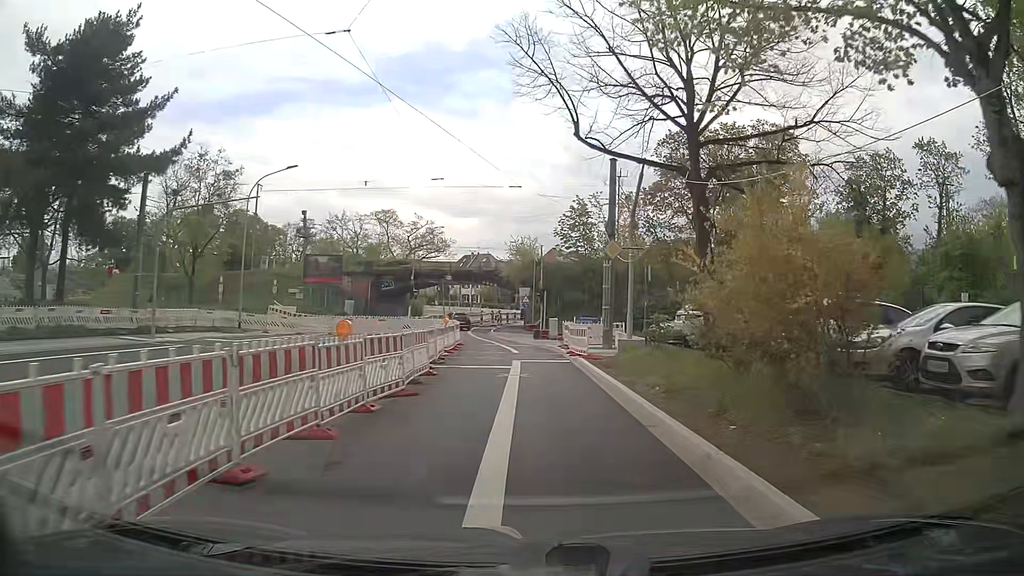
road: secondary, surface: asphalt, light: Day
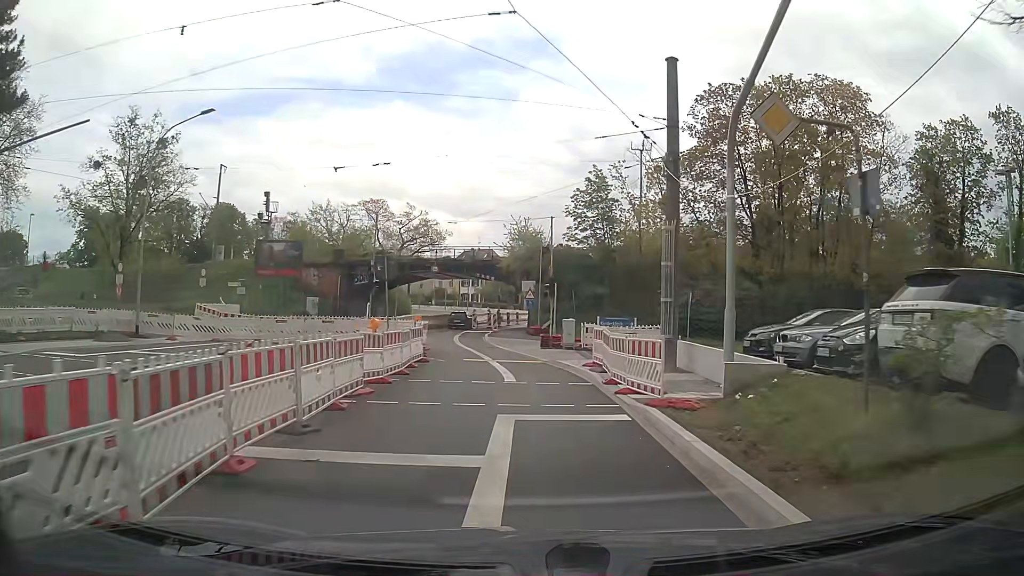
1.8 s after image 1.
(+0.2, +12.6) m; +2°
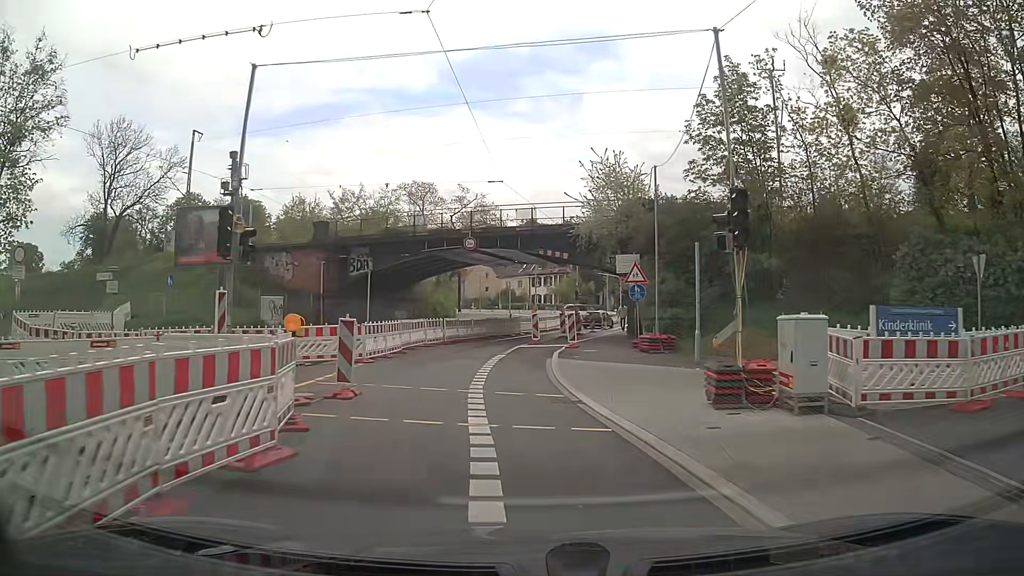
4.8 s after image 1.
(-1.5, +21.1) m; -7°
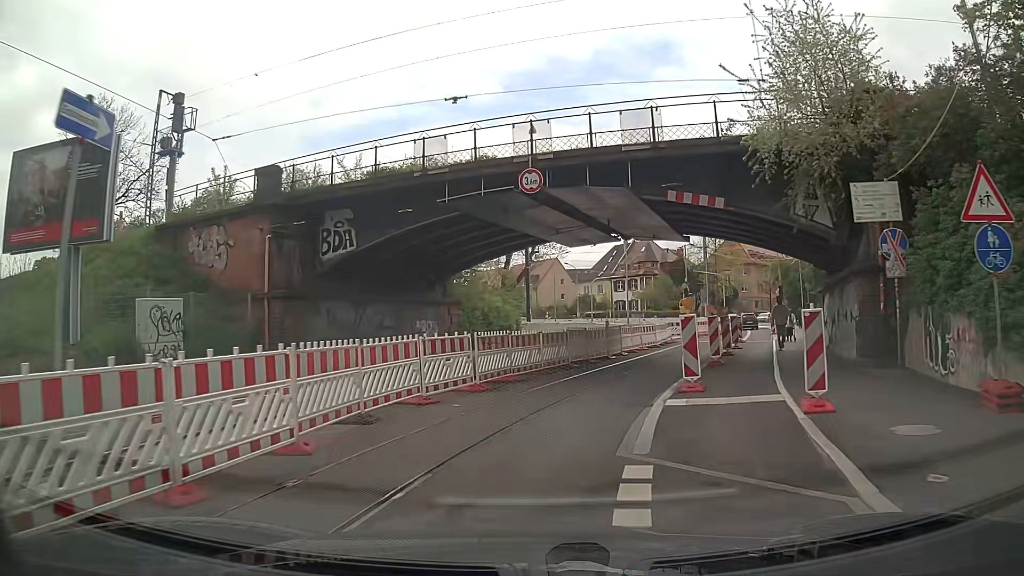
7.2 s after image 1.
(-1.2, +16.3) m; -7°
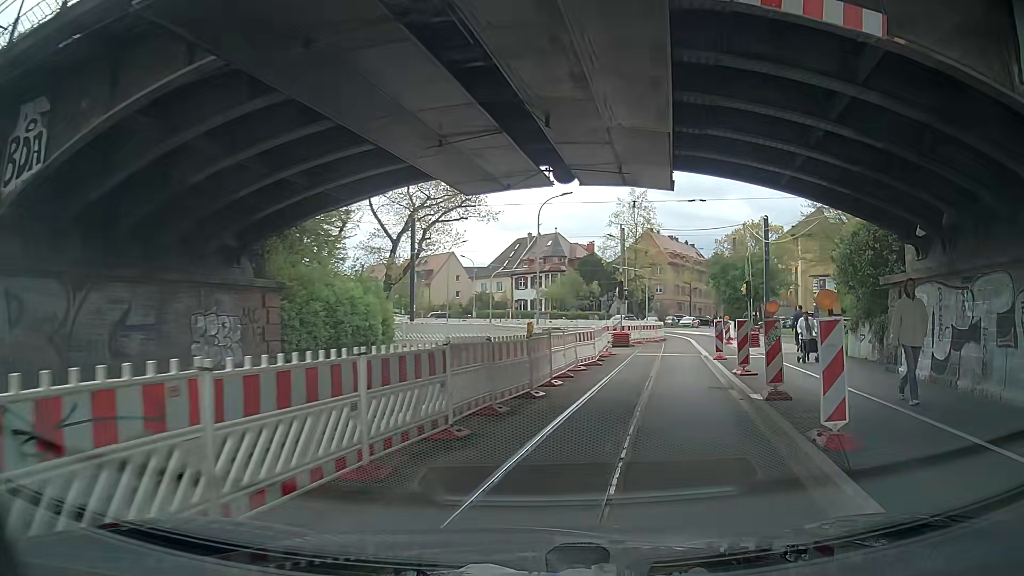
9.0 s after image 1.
(+0.5, +11.3) m; +9°
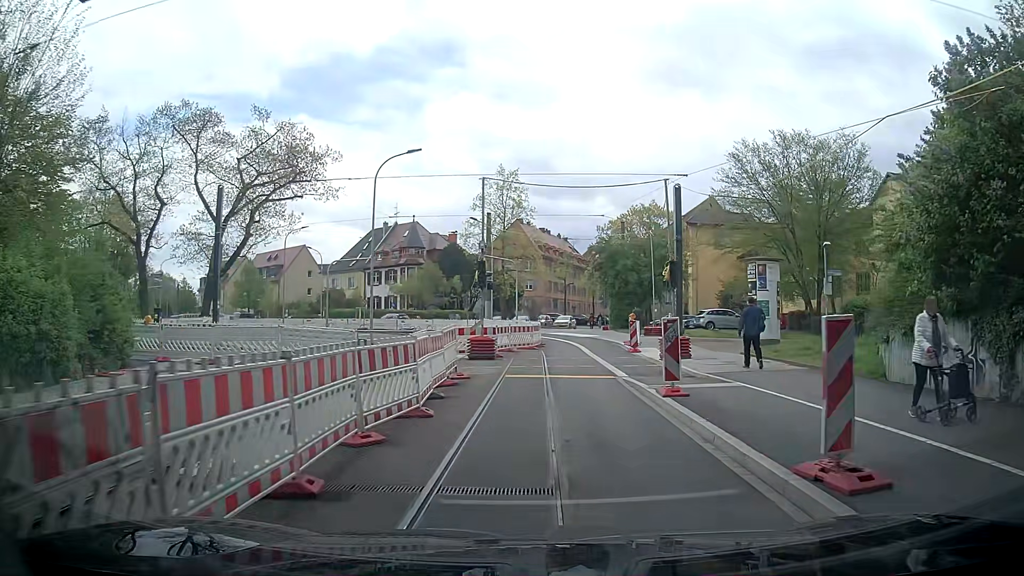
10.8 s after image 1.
(+1.3, +10.9) m; +10°
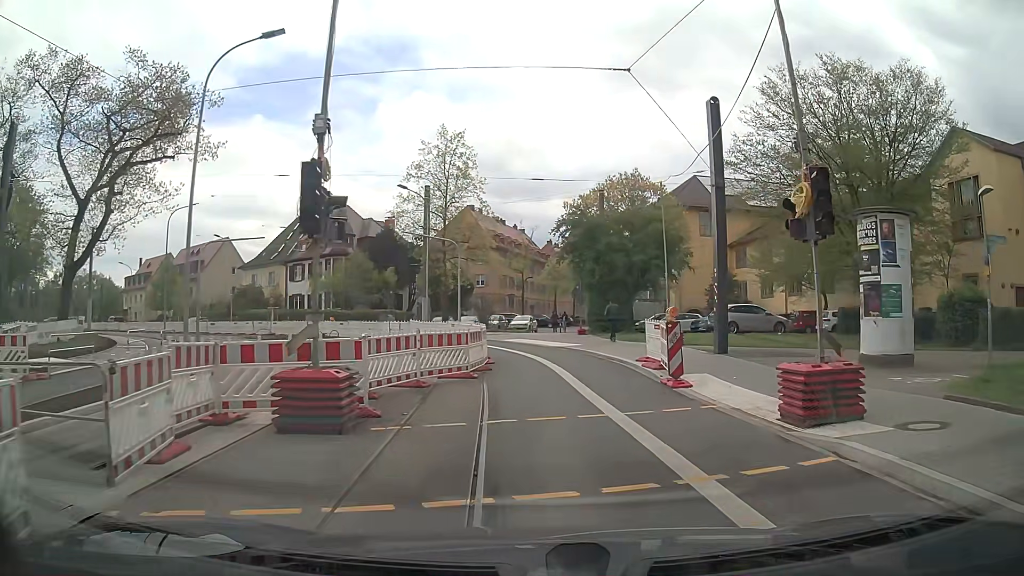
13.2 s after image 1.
(+0.7, +14.3) m; +5°
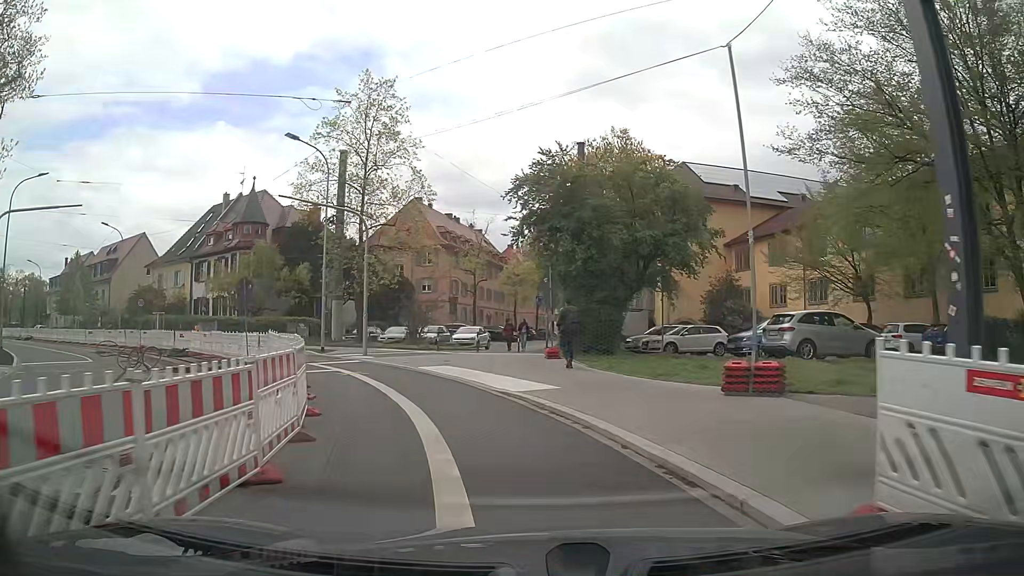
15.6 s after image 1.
(+0.5, +14.1) m; +2°
(-1, +10) (-4, +19) (-10, +27) (-17, +34) (-25, +40) (-34, +46) (-42, +51) (-50, +57) (-59, +62) (-67, +68) m
